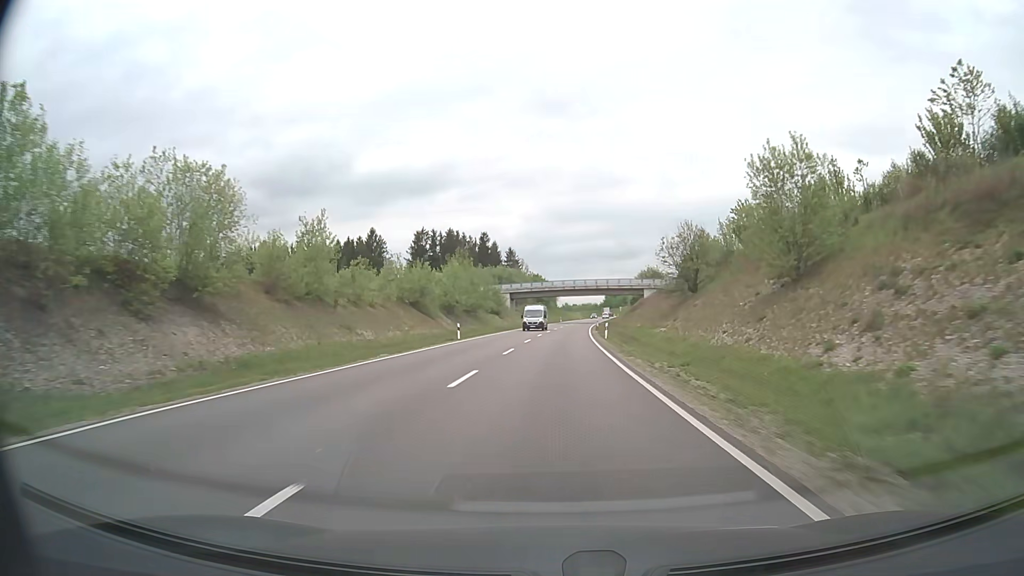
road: primary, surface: asphalt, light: Day
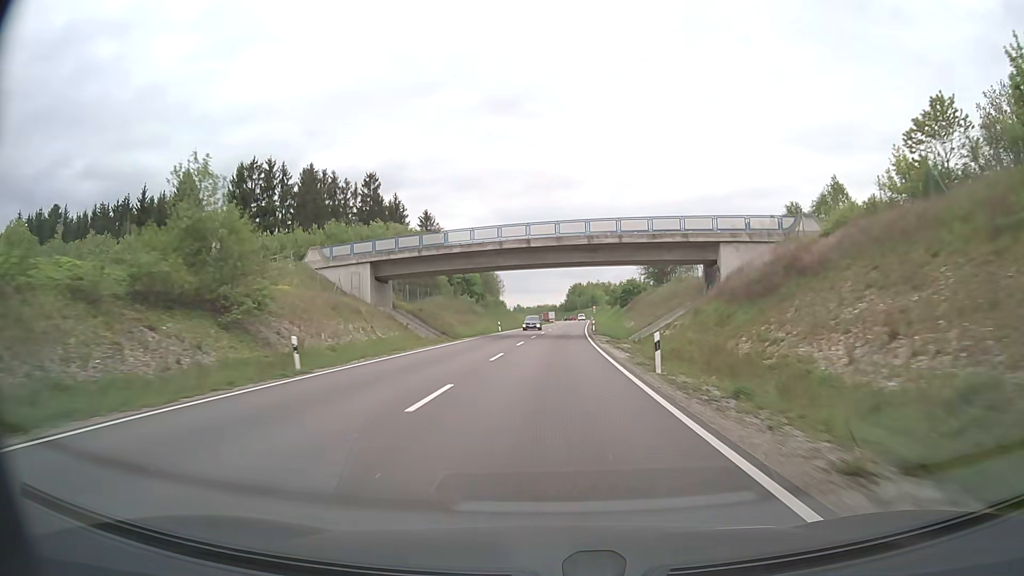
(+3.0, +75.9) m; +4°
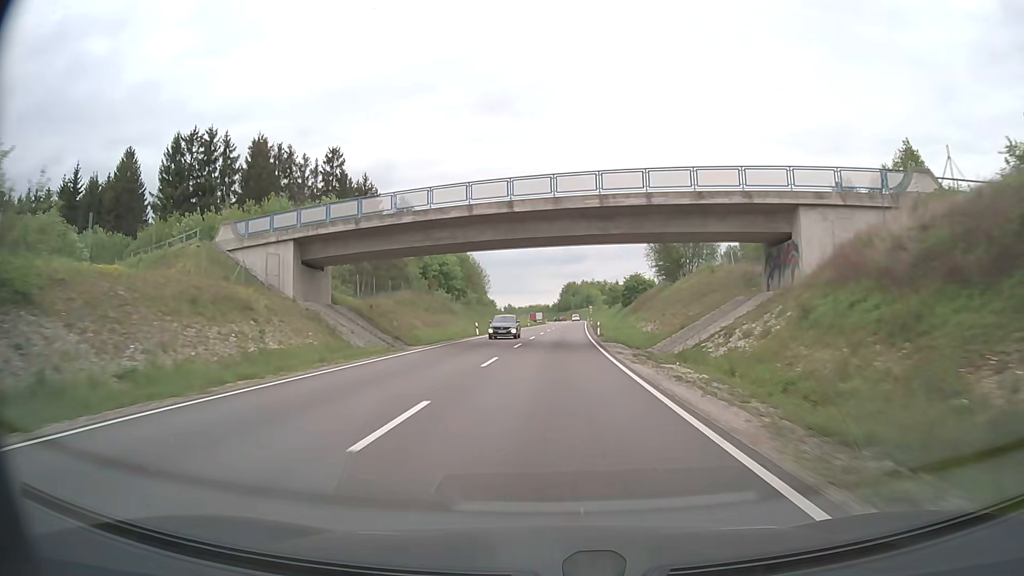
(+0.1, +15.1) m; +1°
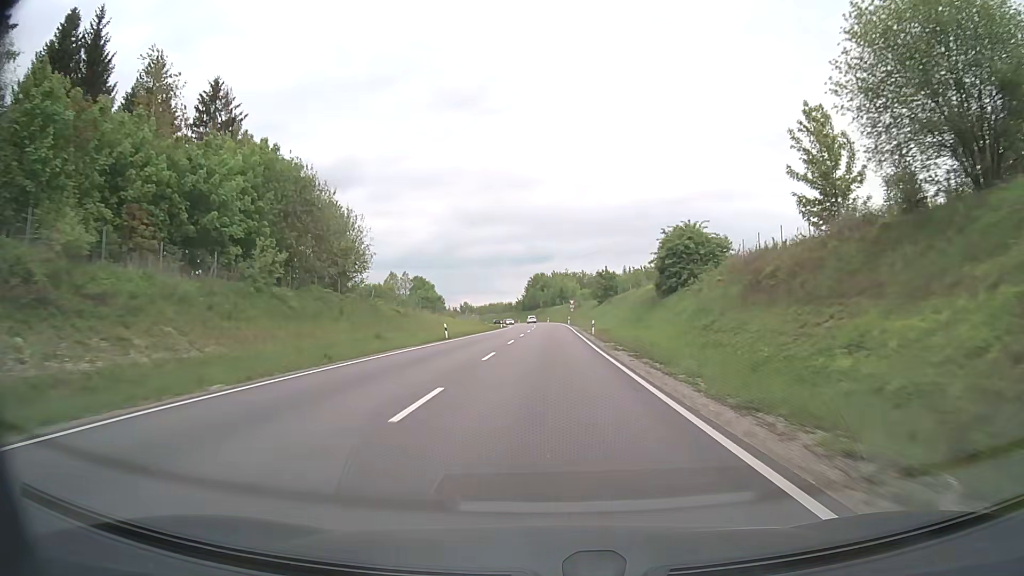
(+1.3, +58.5) m; +3°
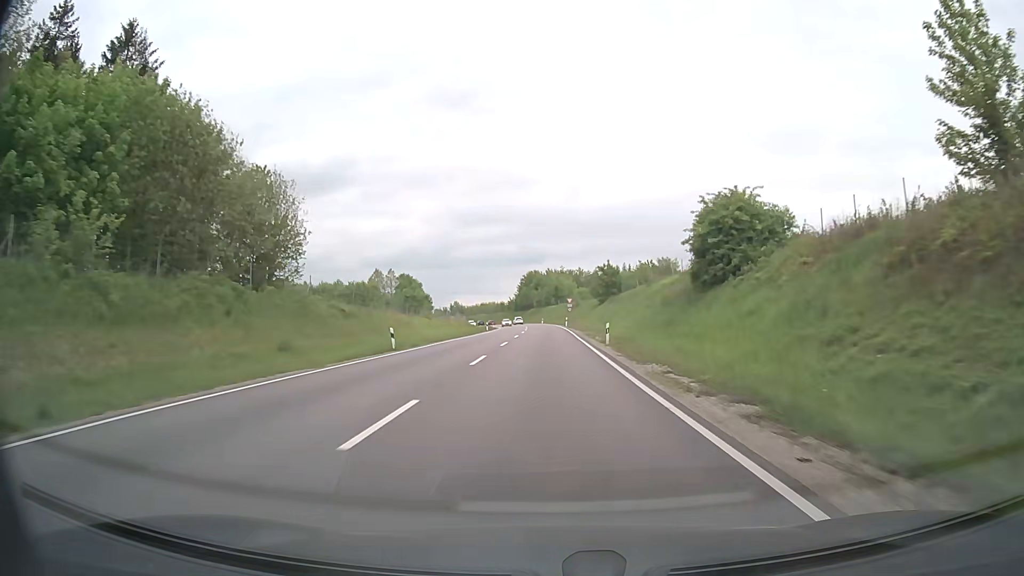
(0.0, +13.8) m; 0°
(0, +10) (0, +20) (0, +30) (0, +40) (0, +50) (0, +60) (0, +70) (0, +80) (-1, +90) (-1, +100) m
